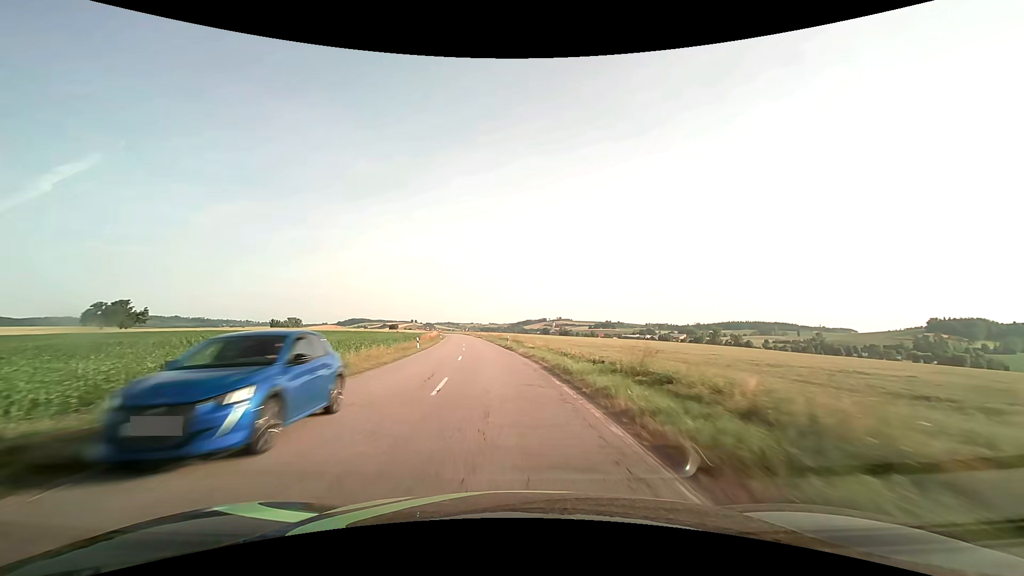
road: secondary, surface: asphalt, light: Day
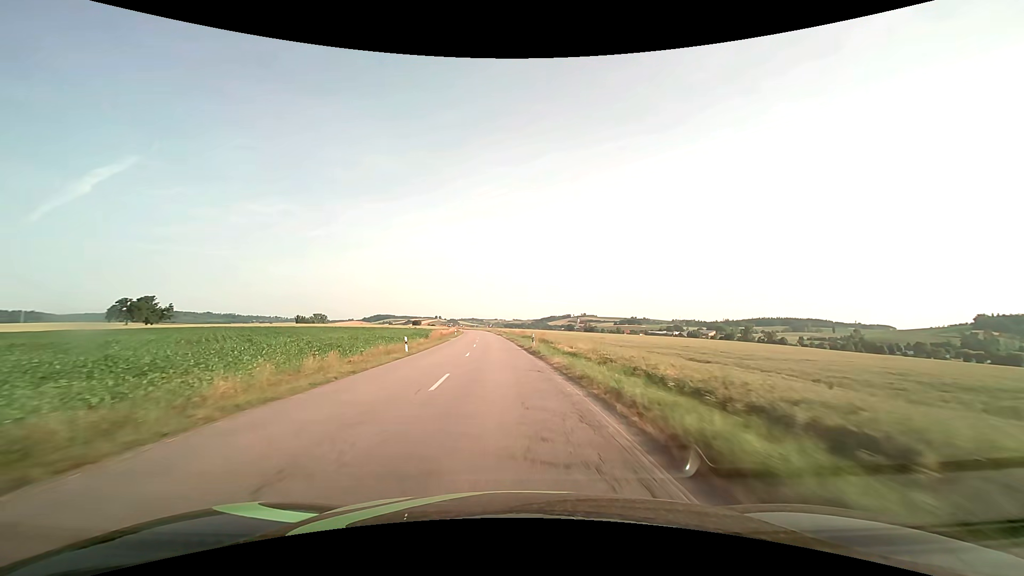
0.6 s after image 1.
(-0.3, +12.1) m; -3°
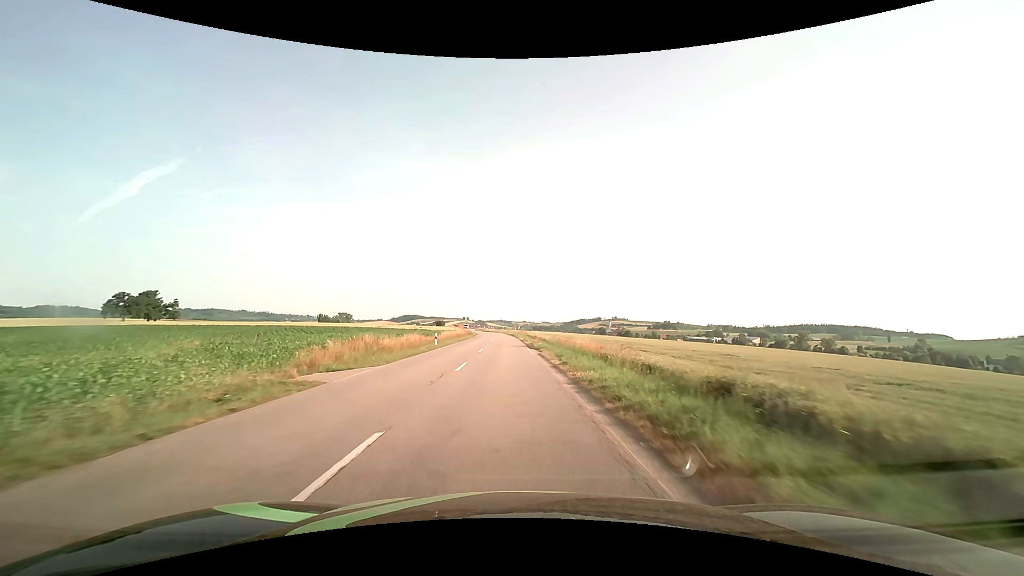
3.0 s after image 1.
(-2.1, +44.2) m; -4°
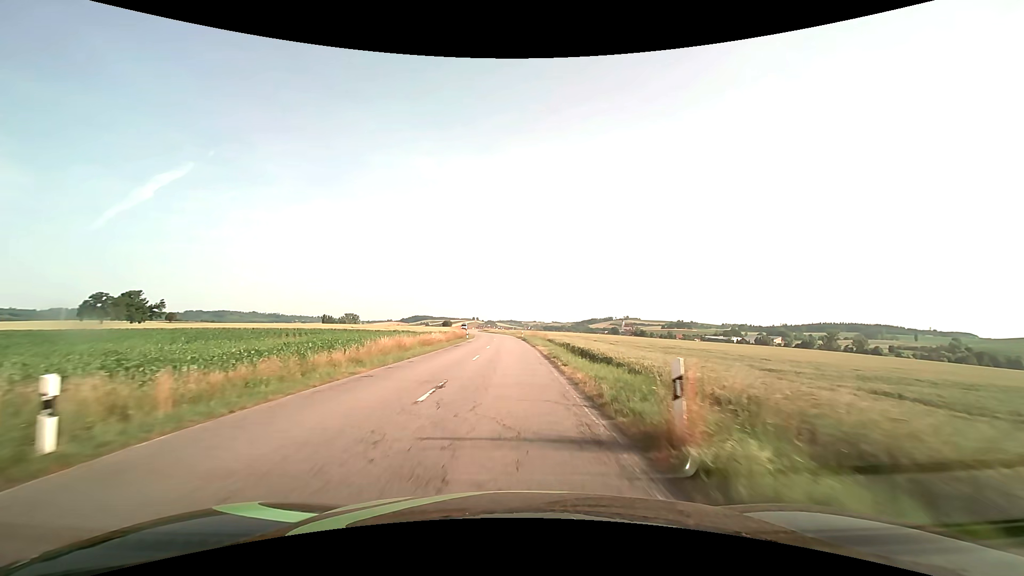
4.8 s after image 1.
(-0.3, +31.3) m; -1°
(0, +10) (0, +20) (0, +30) (0, +40) (-1, +50) (-1, +60) (-2, +70) (-2, +80) (-3, +90) (-4, +100) m
